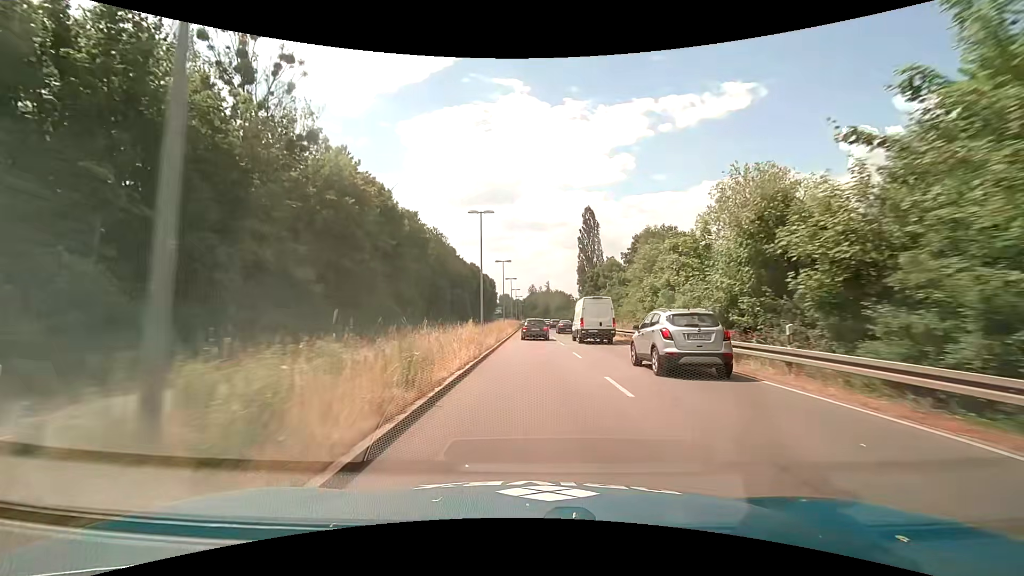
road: primary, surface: asphalt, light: Day
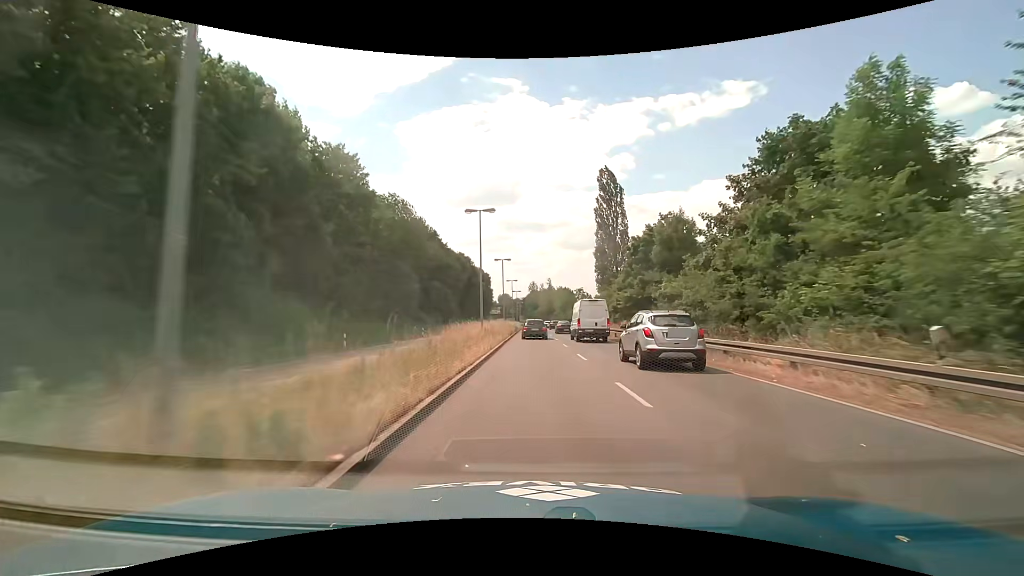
(-0.1, +28.0) m; 0°
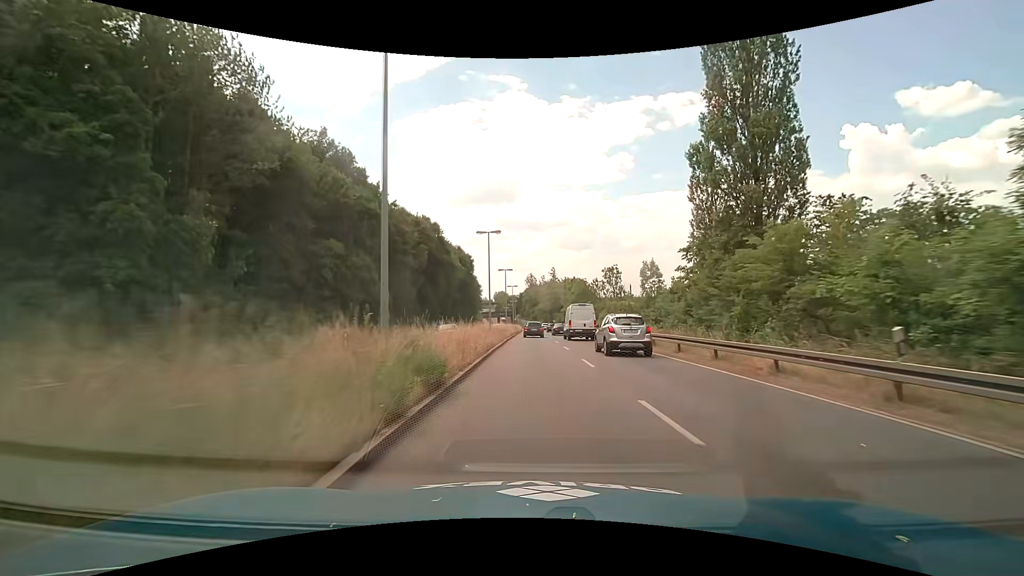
(+0.1, +47.5) m; 0°
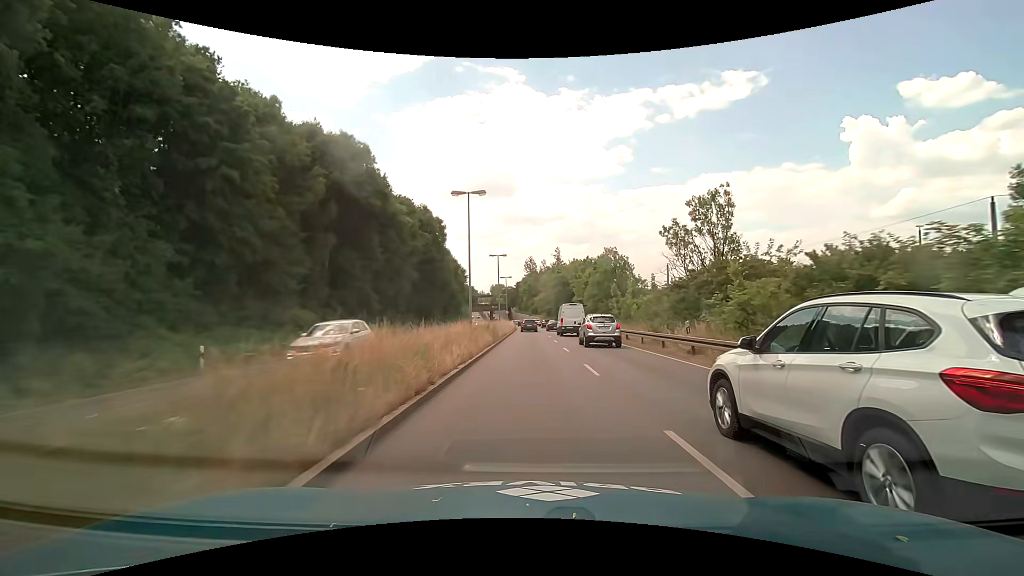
(+0.5, +38.4) m; 0°
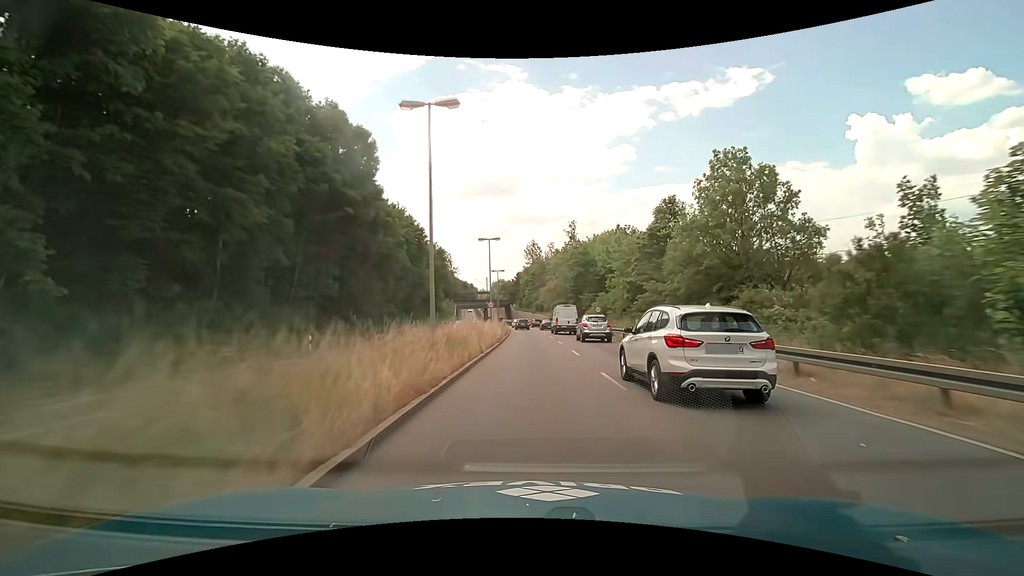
(+0.2, +38.9) m; 0°
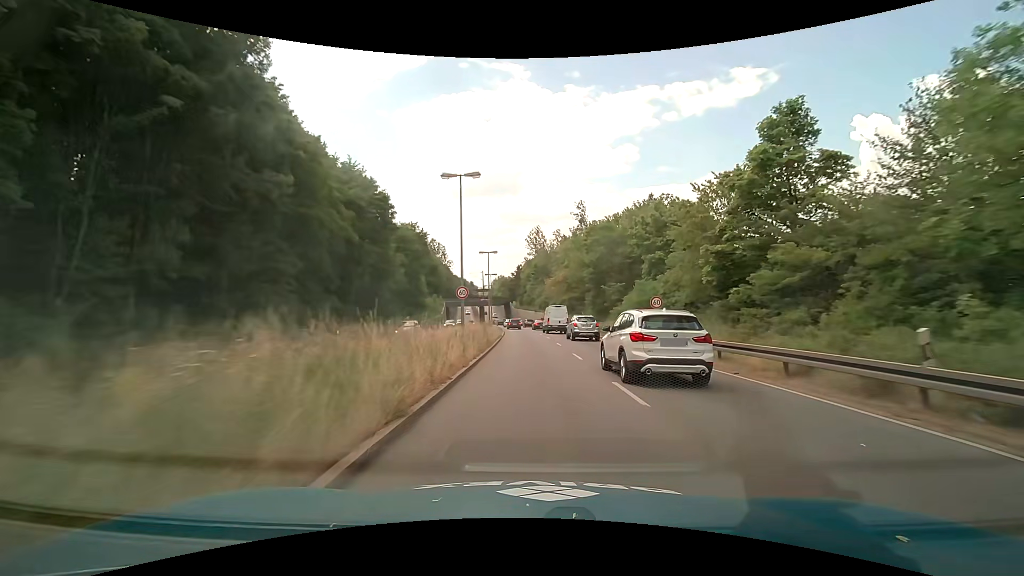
(0.0, +19.6) m; 0°
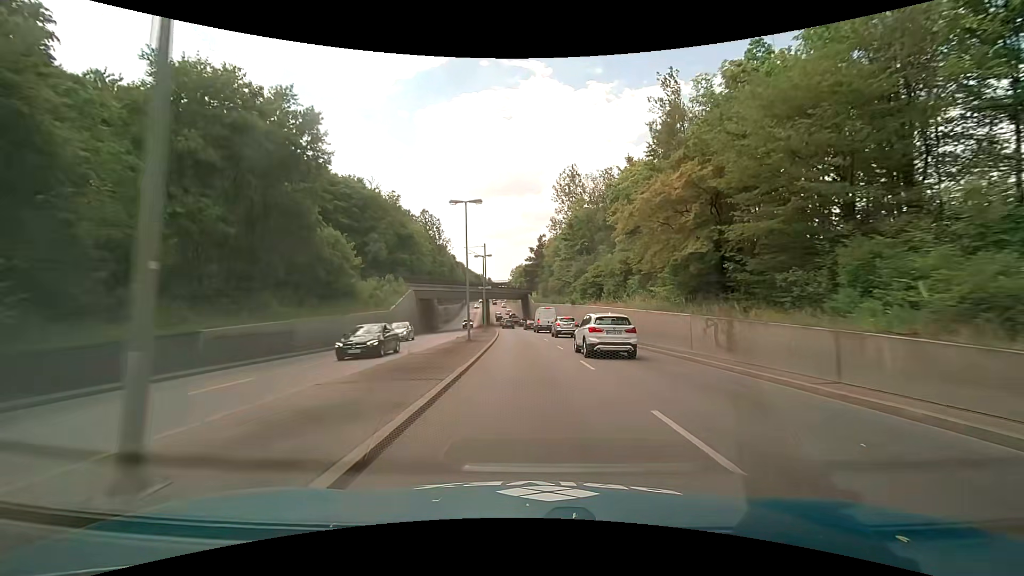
(-0.8, +48.3) m; -3°
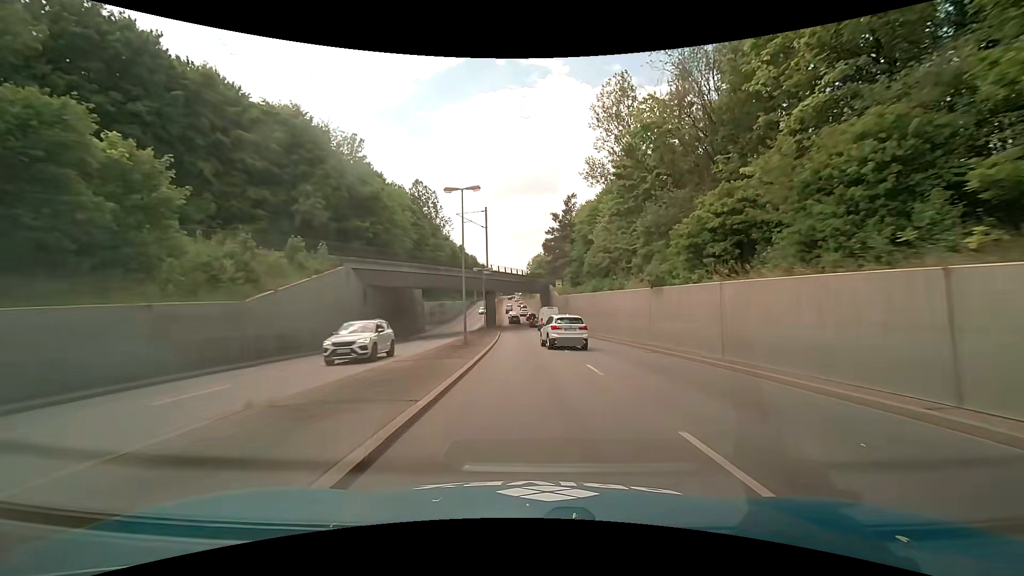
(-0.4, +28.4) m; -2°
(0, +10) (0, +20) (0, +30) (-1, +40) (-1, +50) (-2, +60) (-2, +70) (-2, +80) (-3, +90) (-4, +100) m
